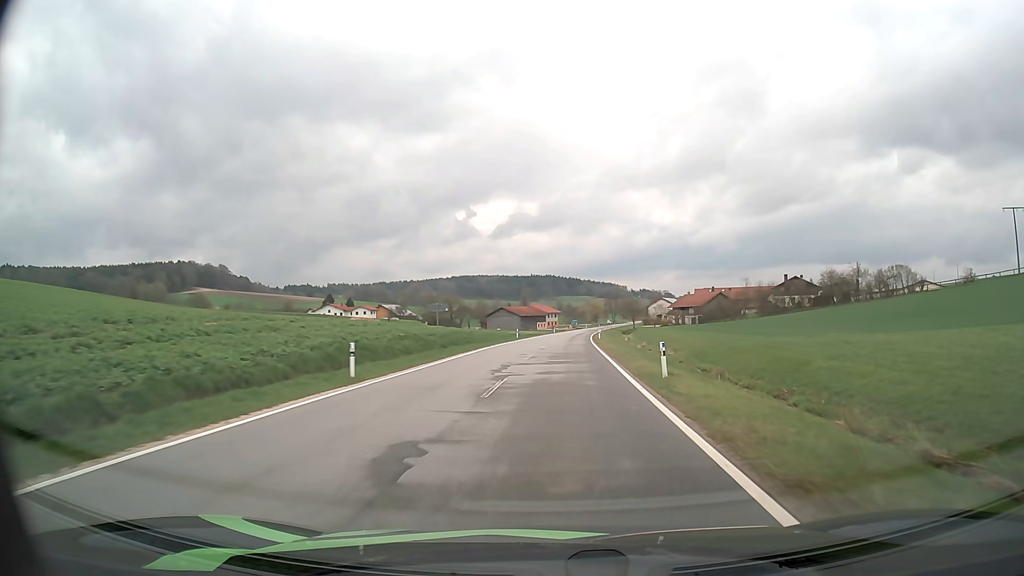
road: tertiary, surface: asphalt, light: Day
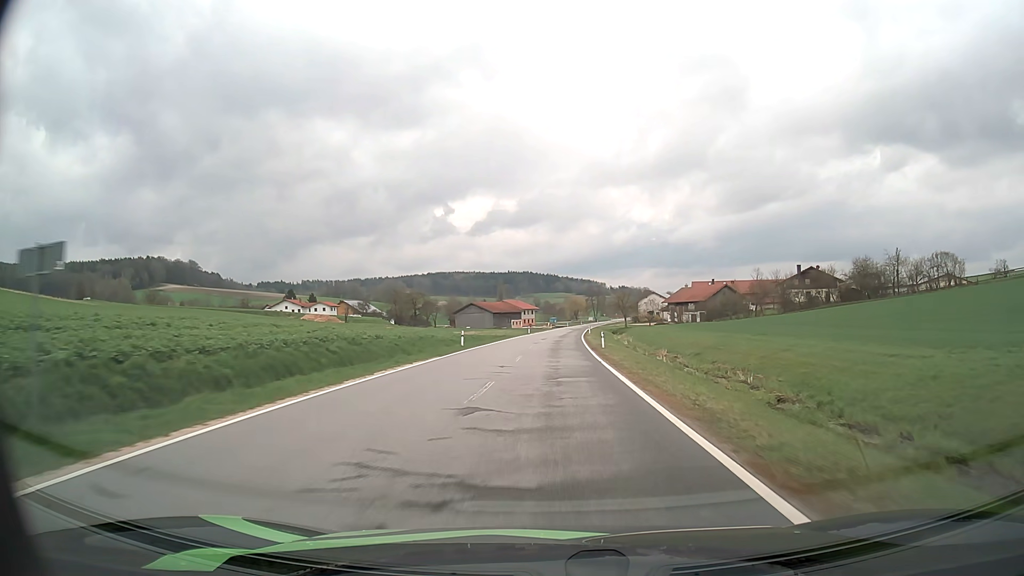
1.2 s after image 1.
(+0.5, +25.3) m; +2°
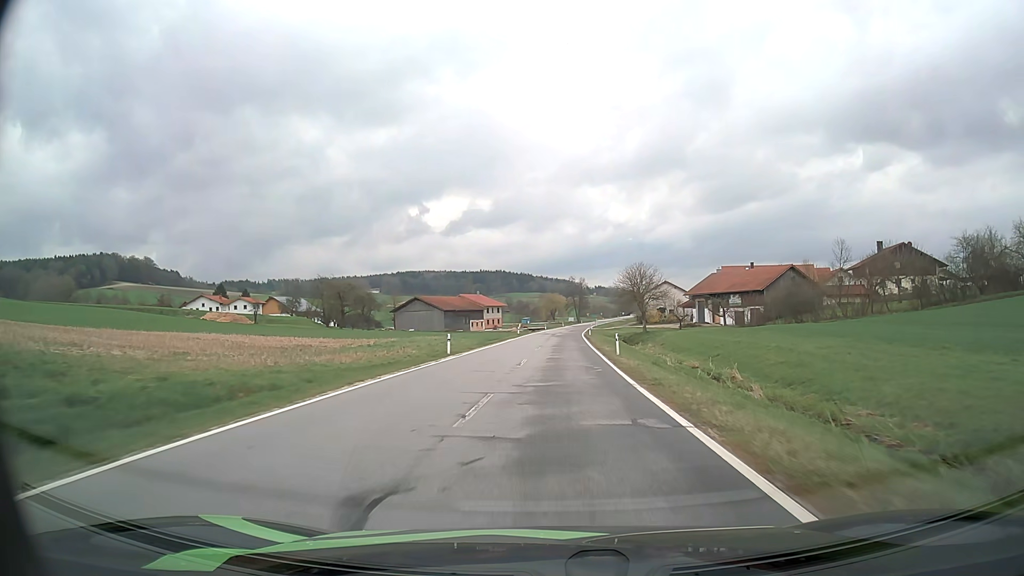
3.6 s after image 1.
(+0.7, +51.1) m; +2°
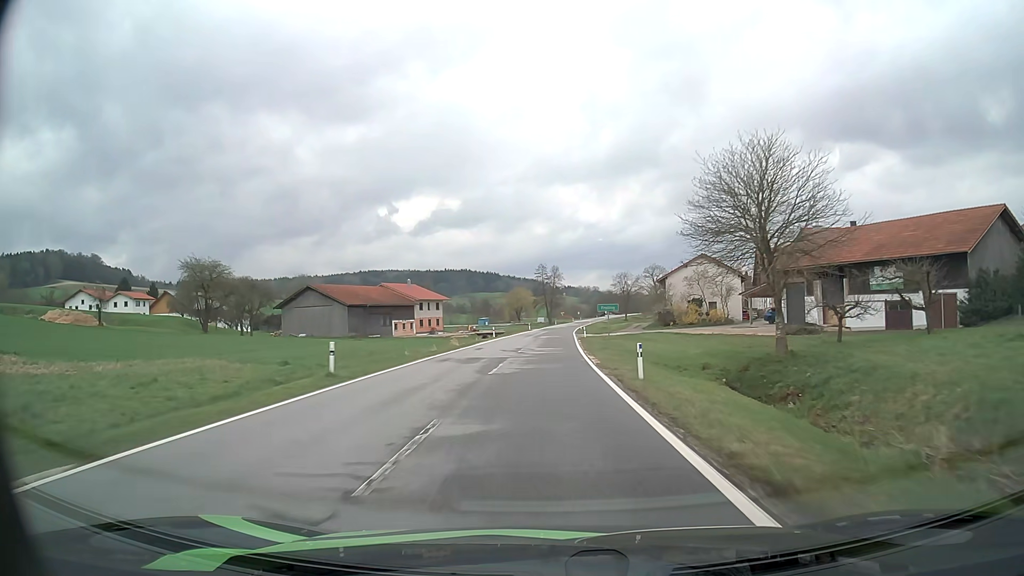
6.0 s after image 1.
(+1.3, +52.2) m; +3°
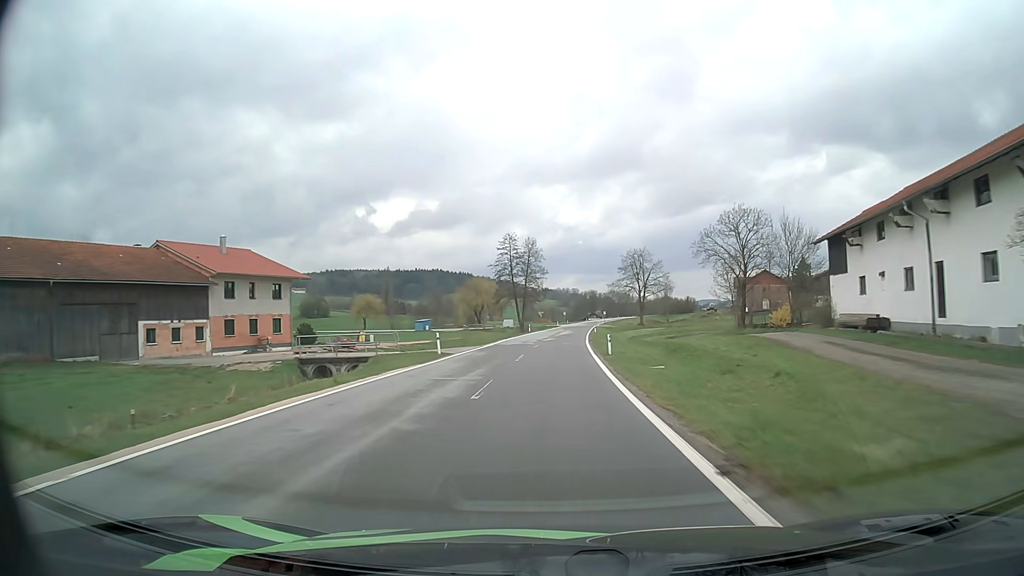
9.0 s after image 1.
(+1.0, +66.2) m; +2°
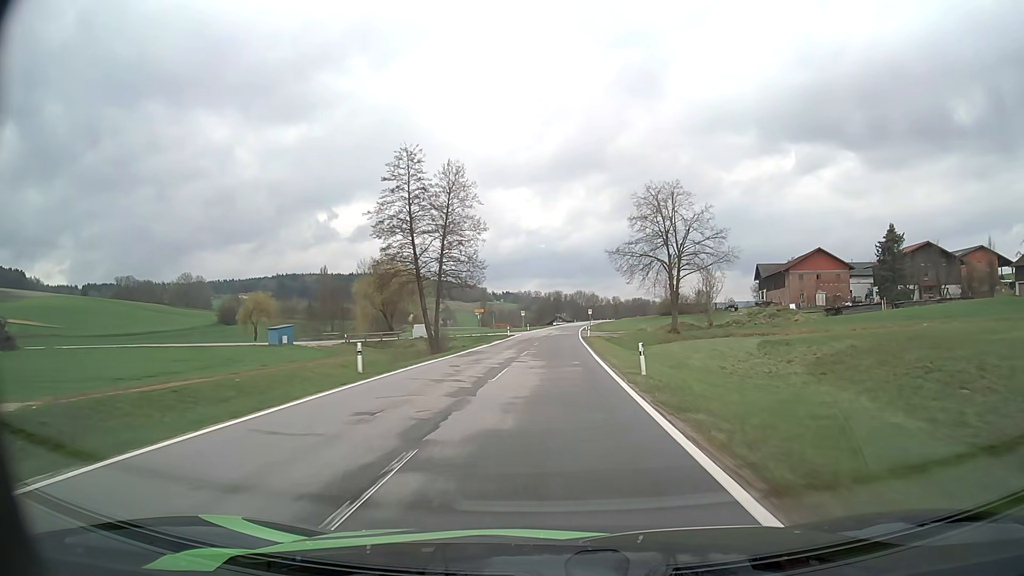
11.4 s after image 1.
(+1.8, +57.5) m; +3°
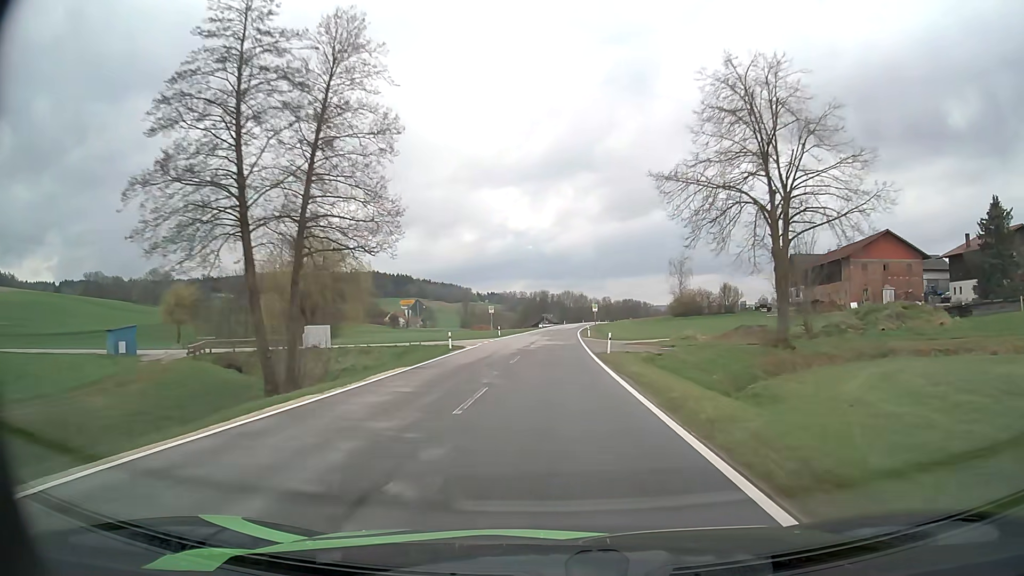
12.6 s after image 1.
(+0.3, +29.9) m; +1°
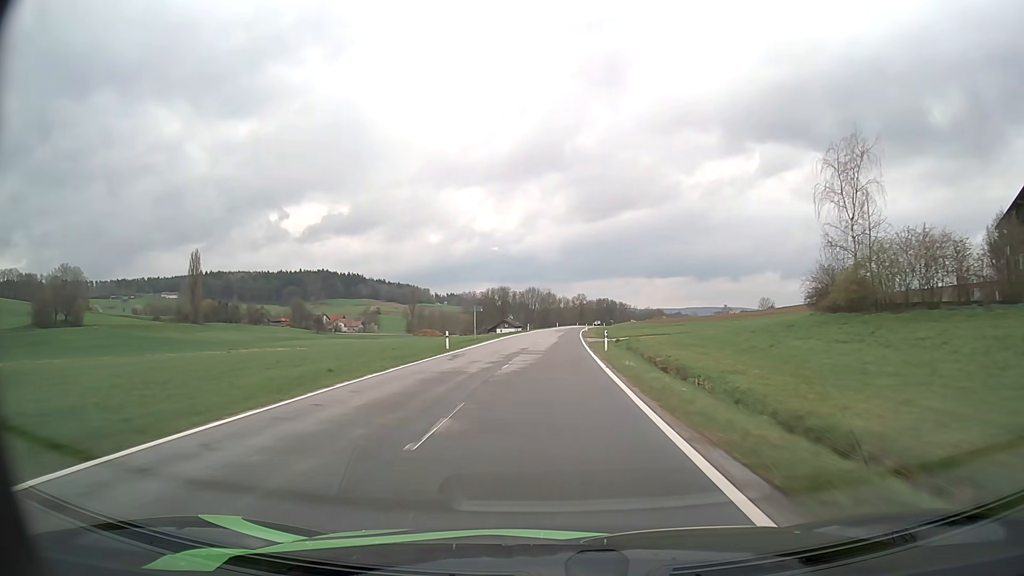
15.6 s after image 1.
(+1.9, +75.9) m; +3°
(0, +10) (0, +20) (0, +30) (+1, +40) (+1, +50) (+1, +60) (+2, +70) (+3, +80) (+3, +90) (+4, +100) m
